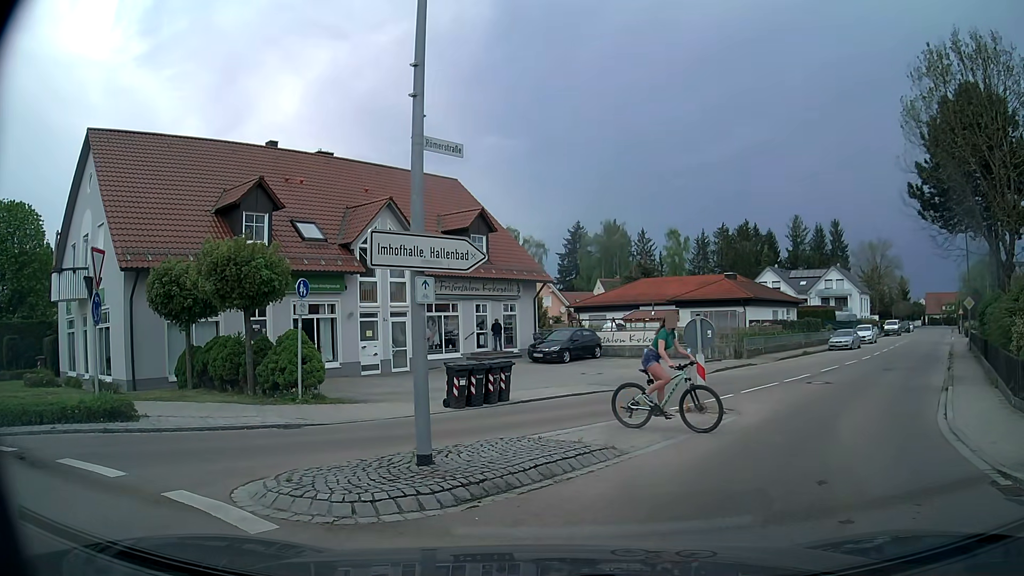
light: Day
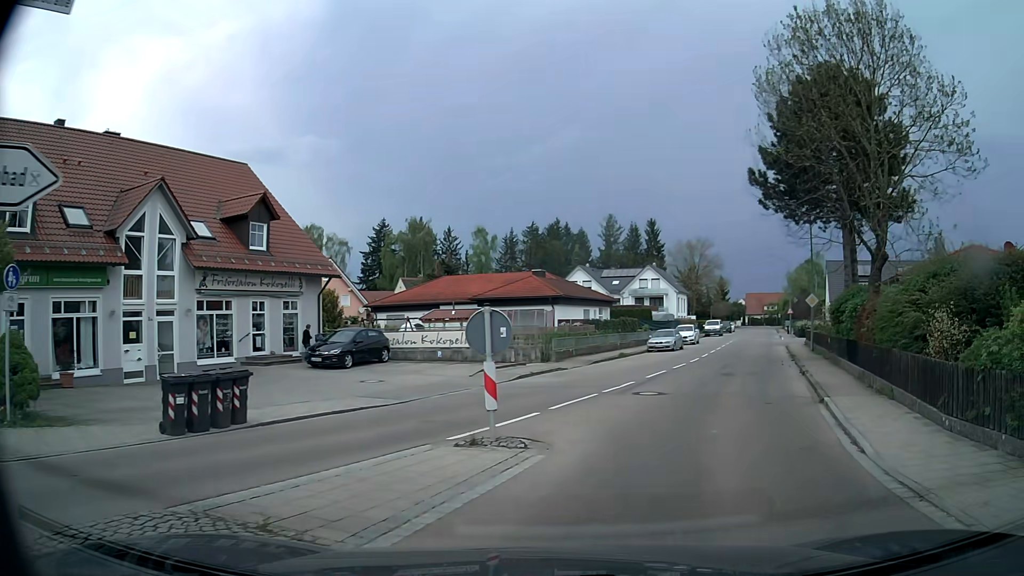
(+0.6, +4.2) m; +16°
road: tertiary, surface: asphalt
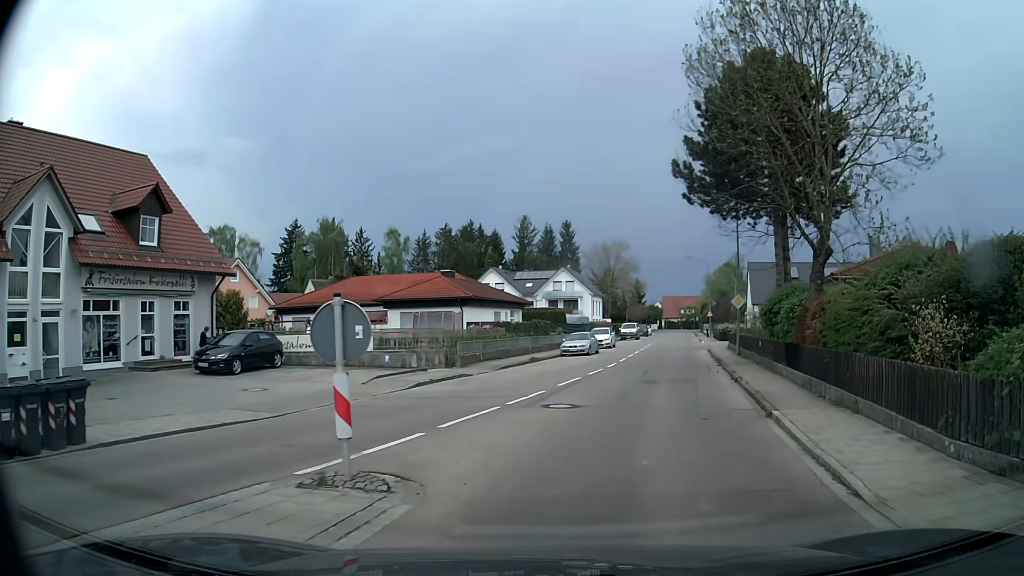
(+0.2, +2.5) m; +8°
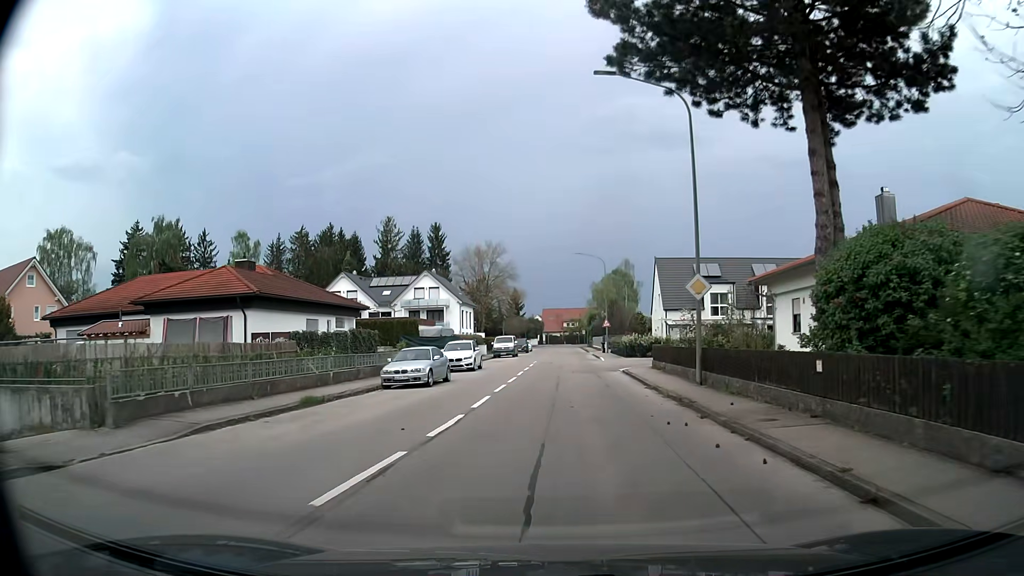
(+2.0, +17.5) m; +10°
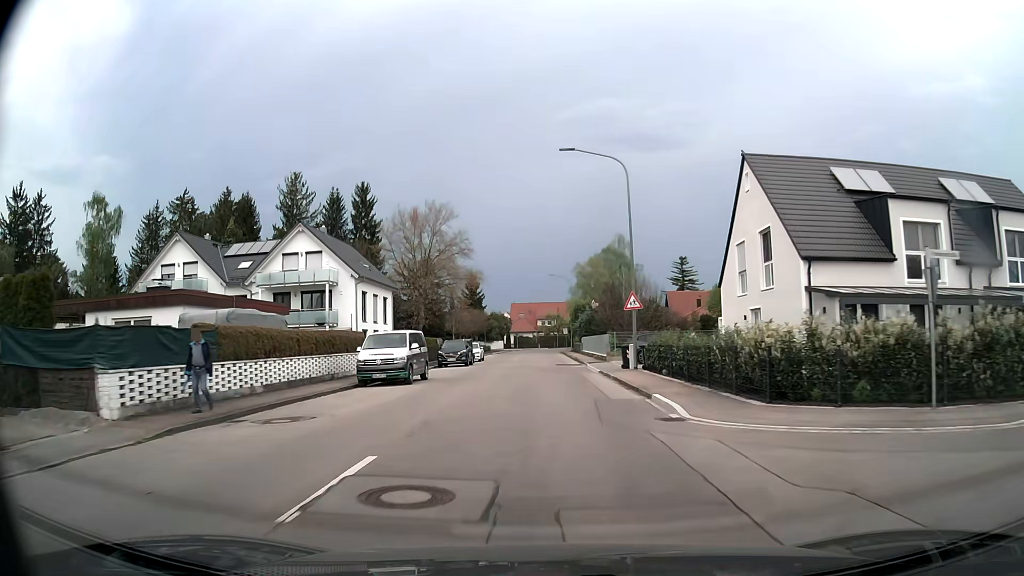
(+0.6, +37.4) m; +2°
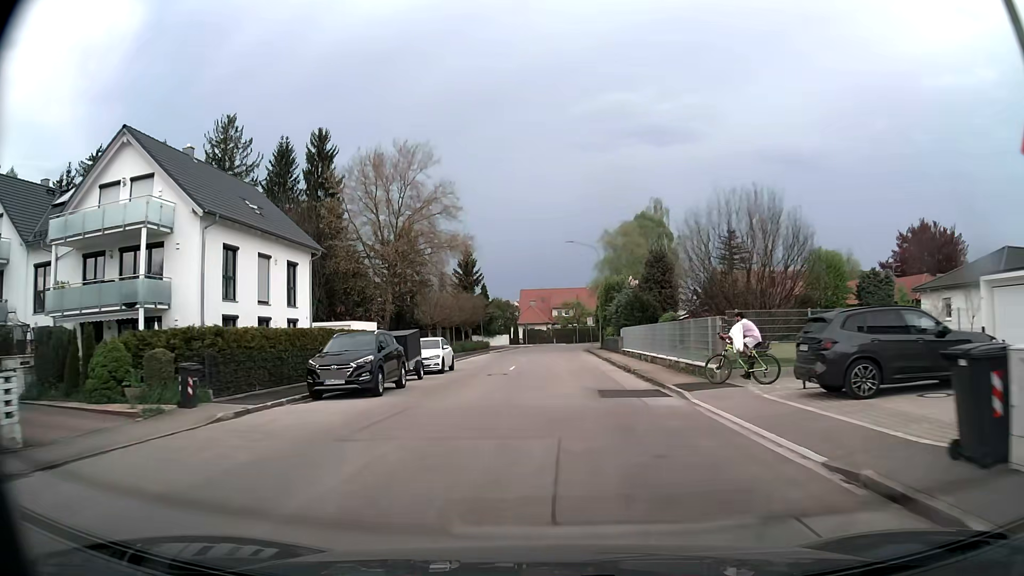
(-0.3, +24.6) m; -2°
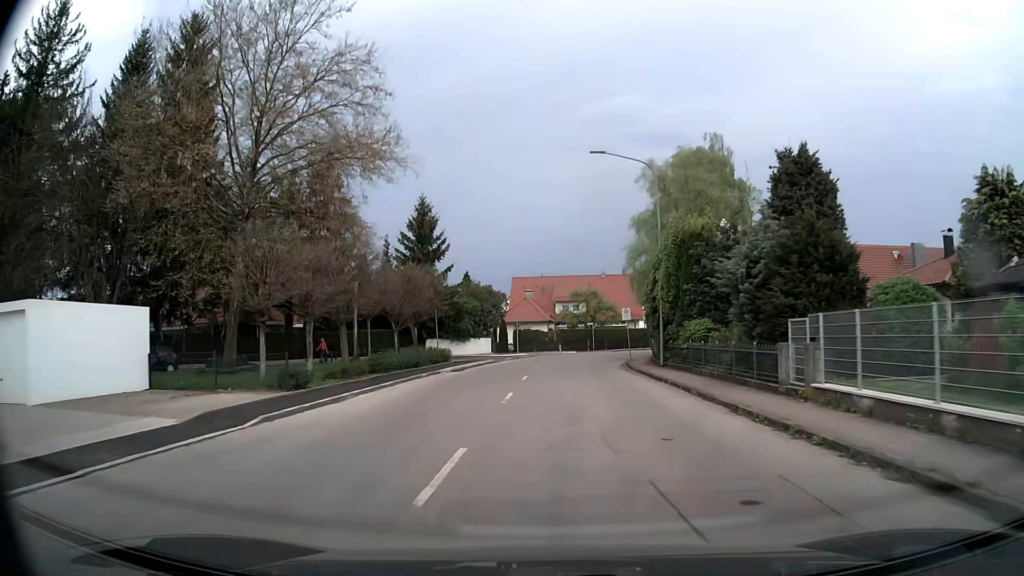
(-0.1, +30.7) m; 0°
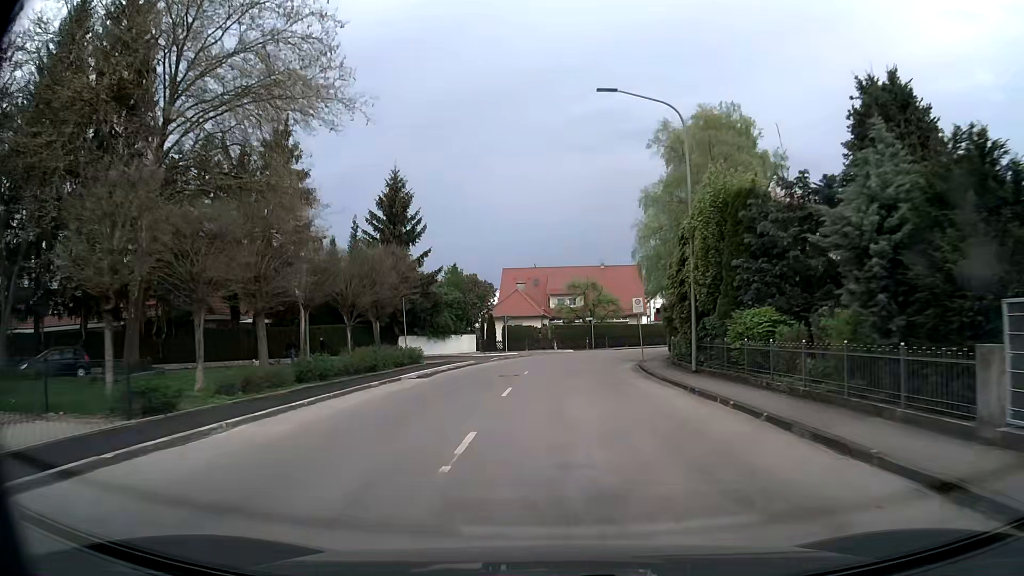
(0.0, +7.7) m; 0°
